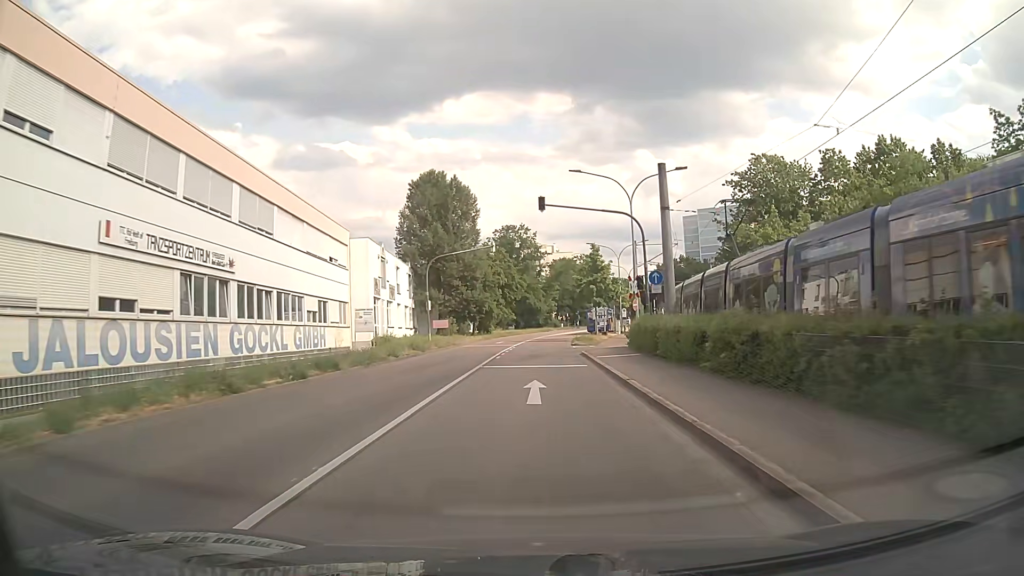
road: secondary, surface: asphalt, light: Day
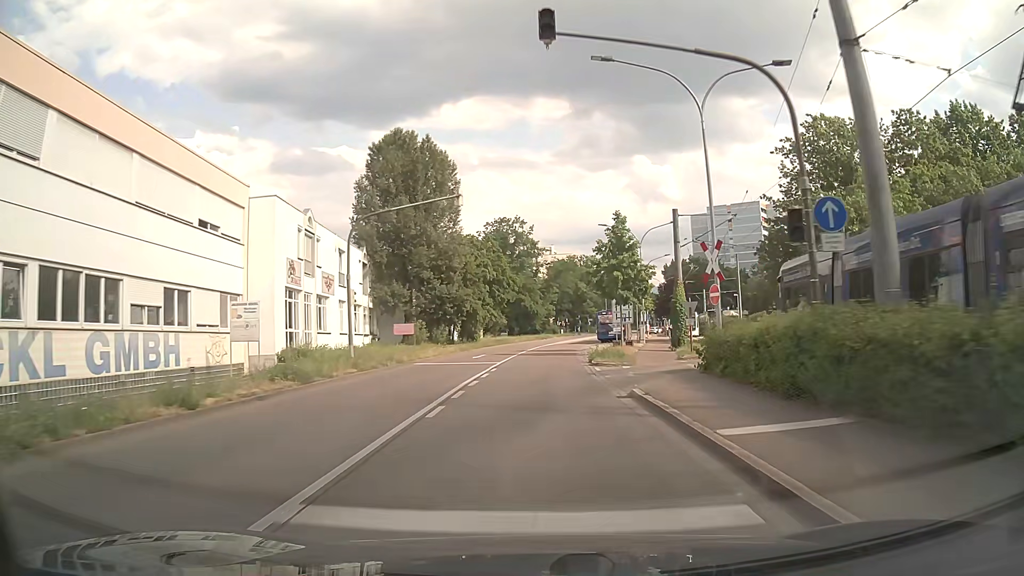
(+0.1, +16.9) m; 0°
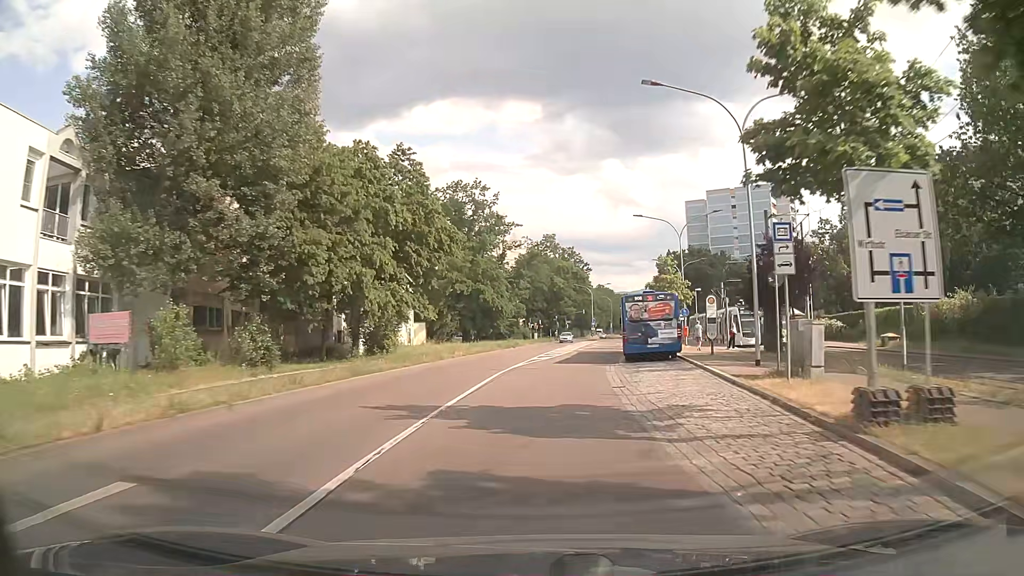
(+0.9, +33.2) m; +3°
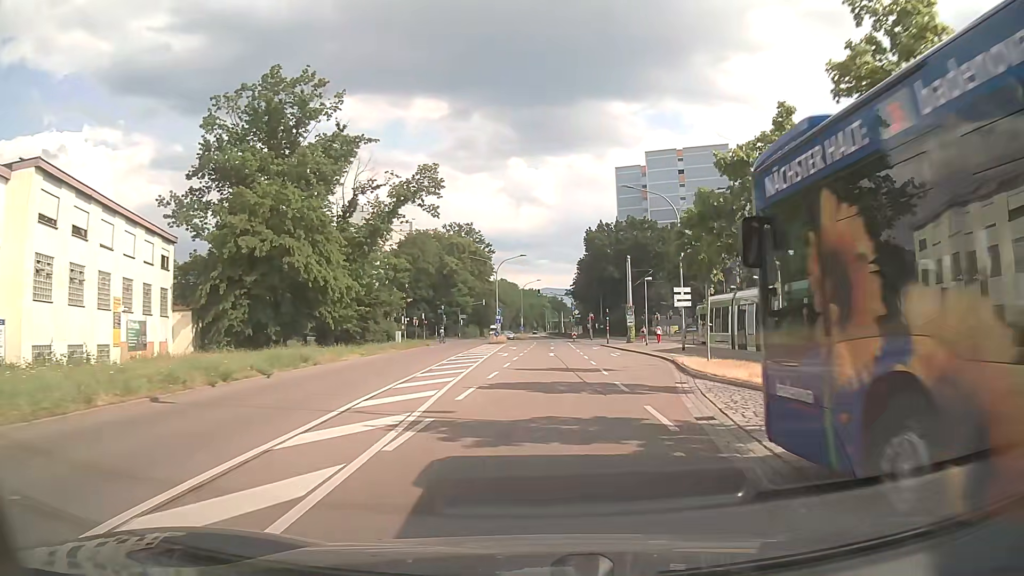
(+3.1, +40.3) m; +8°
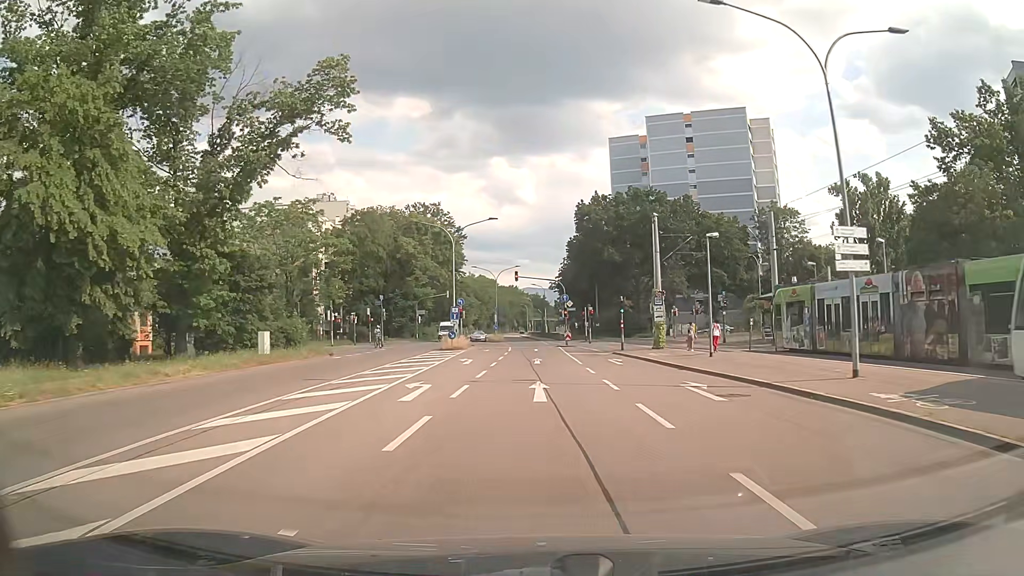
(+0.7, +23.9) m; +2°
